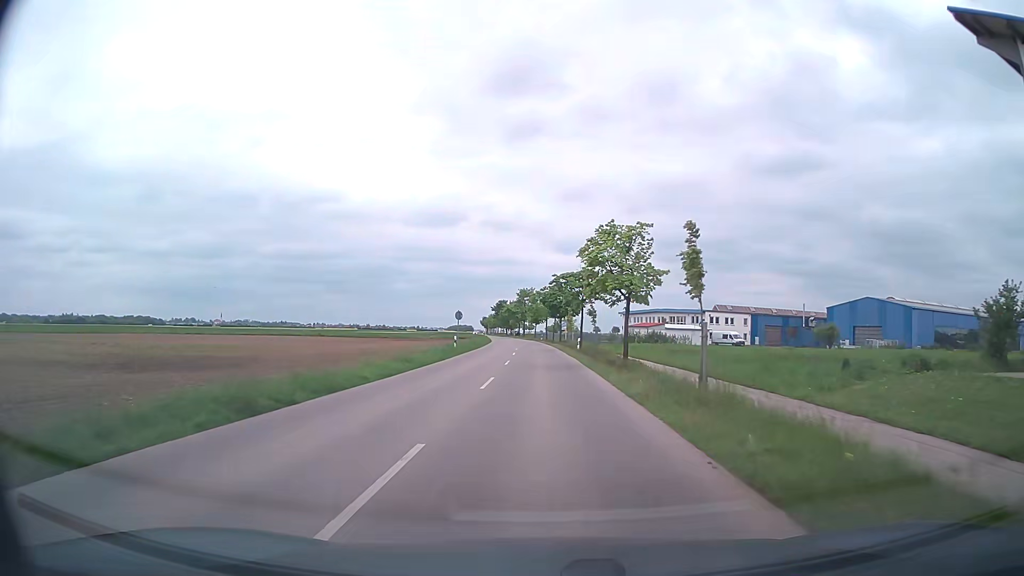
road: tertiary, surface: asphalt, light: Day
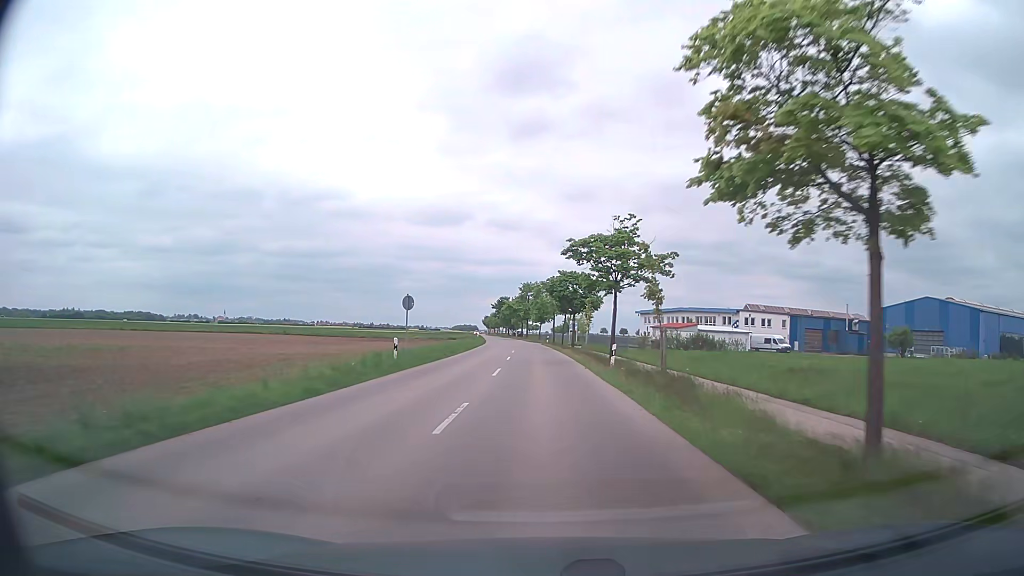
(0.0, +19.4) m; 0°
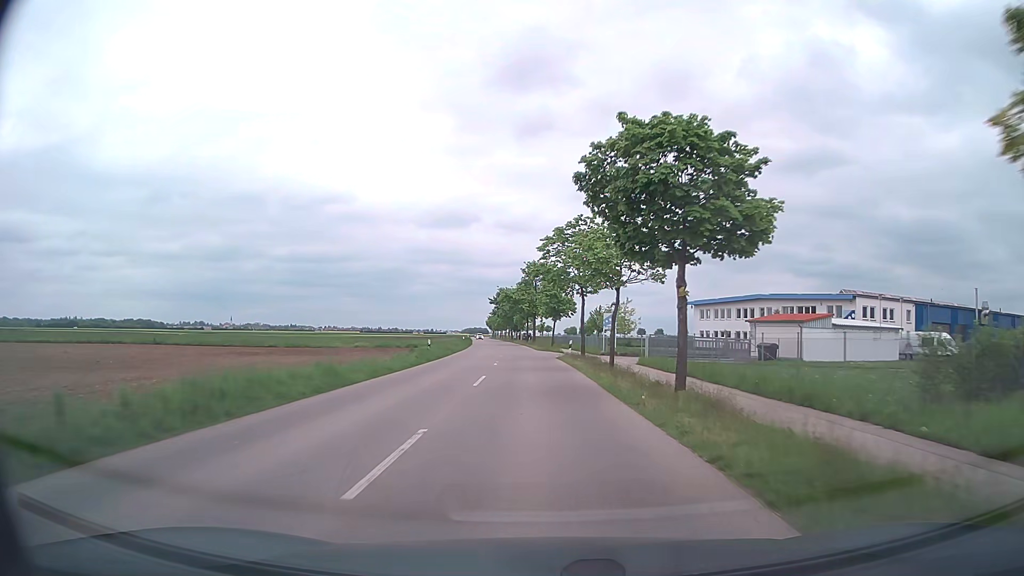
(-0.4, +39.8) m; -1°
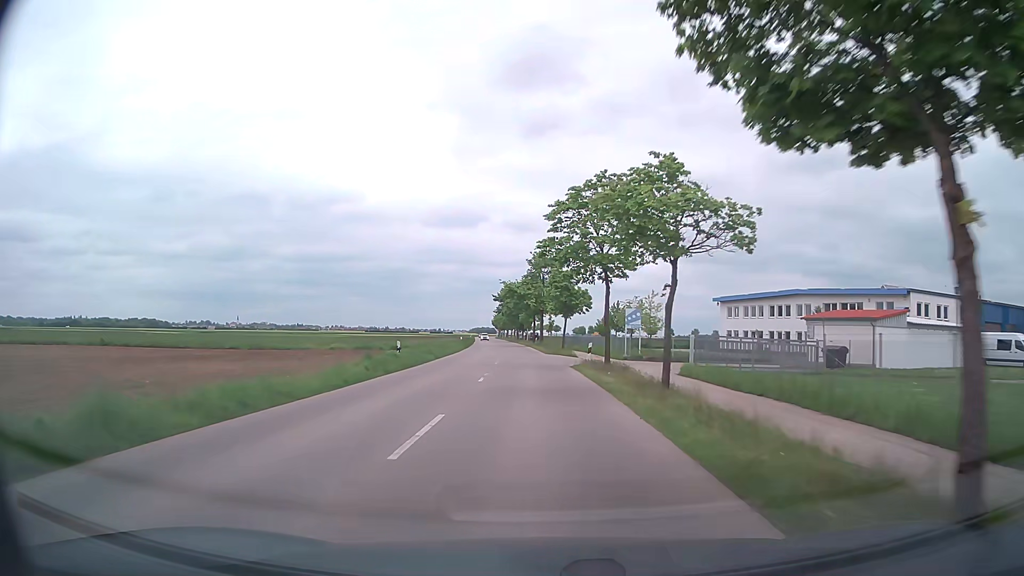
(-0.1, +10.3) m; -1°
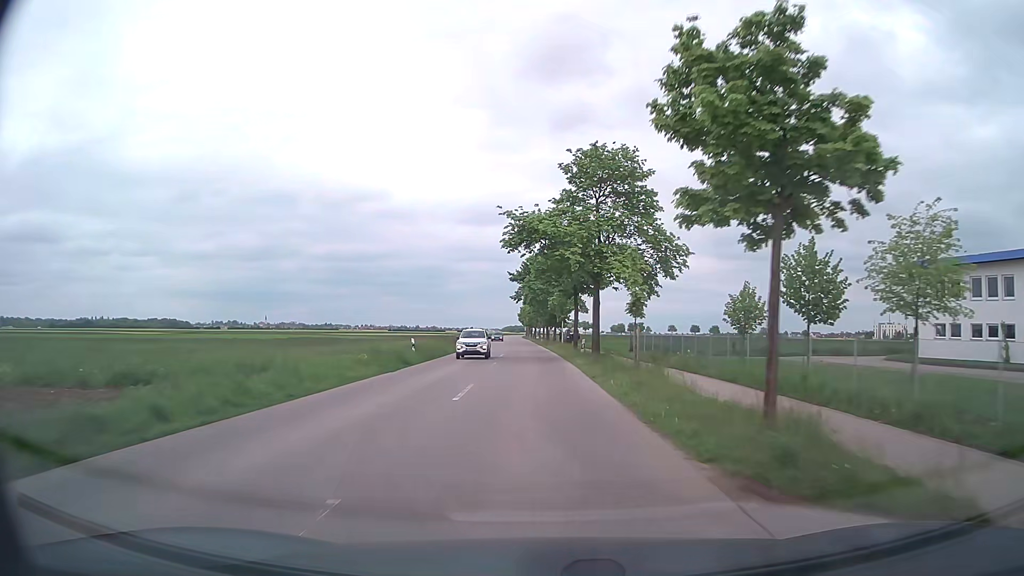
(-1.0, +42.1) m; -3°
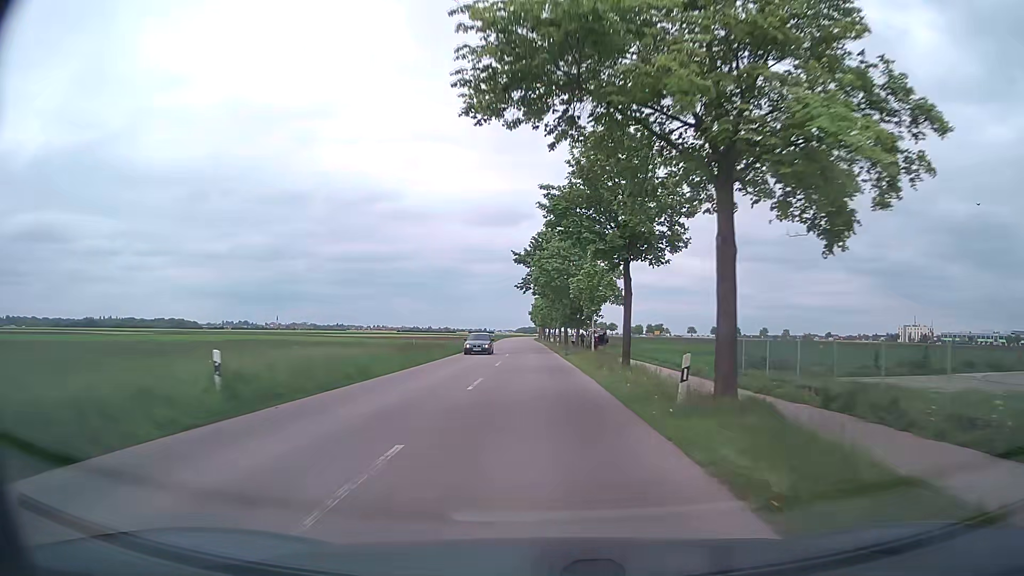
(-0.2, +21.5) m; -1°
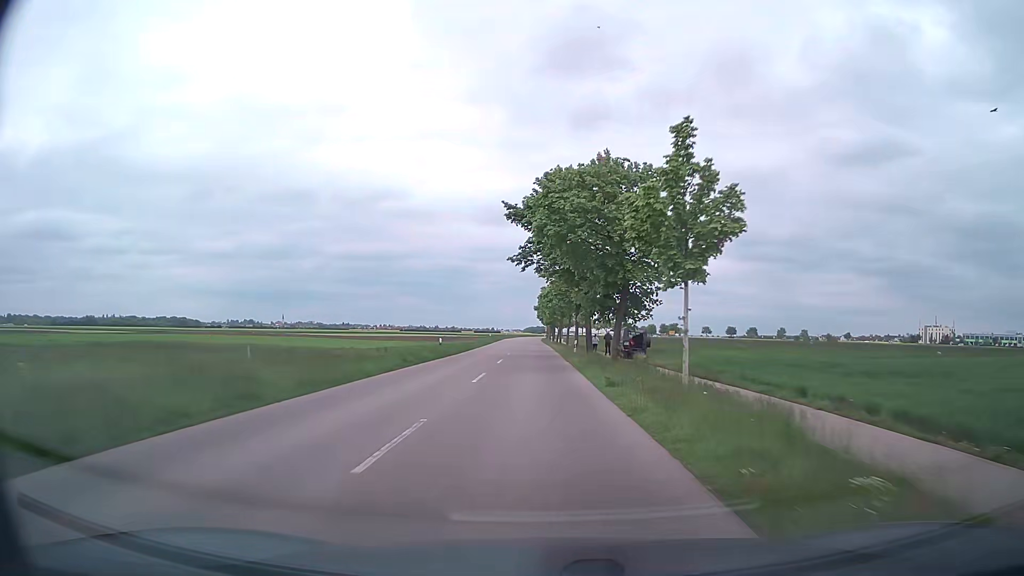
(-0.1, +21.7) m; -1°
(0, +10) (0, +20) (0, +30) (0, +40) (0, +50) (-1, +60) (-1, +70) (-1, +80) (-1, +90) (-1, +100) m
